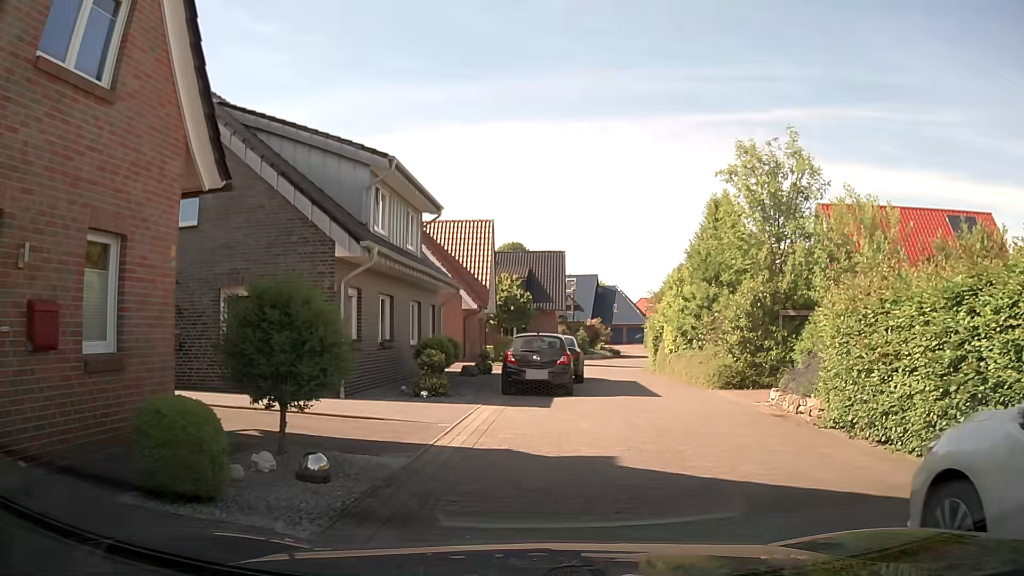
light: Day
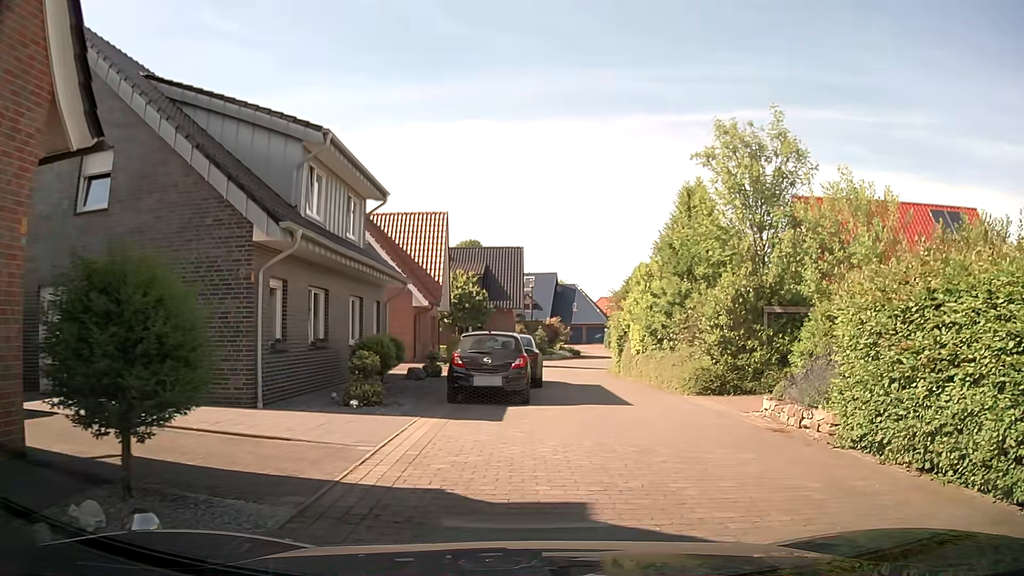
(0.0, +2.3) m; +3°
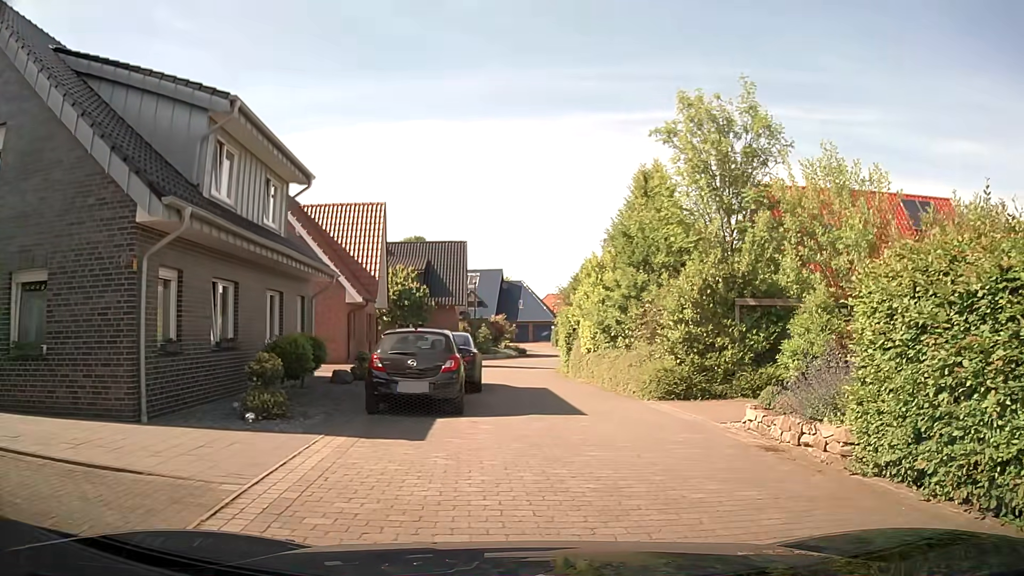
(+0.1, +2.2) m; +5°
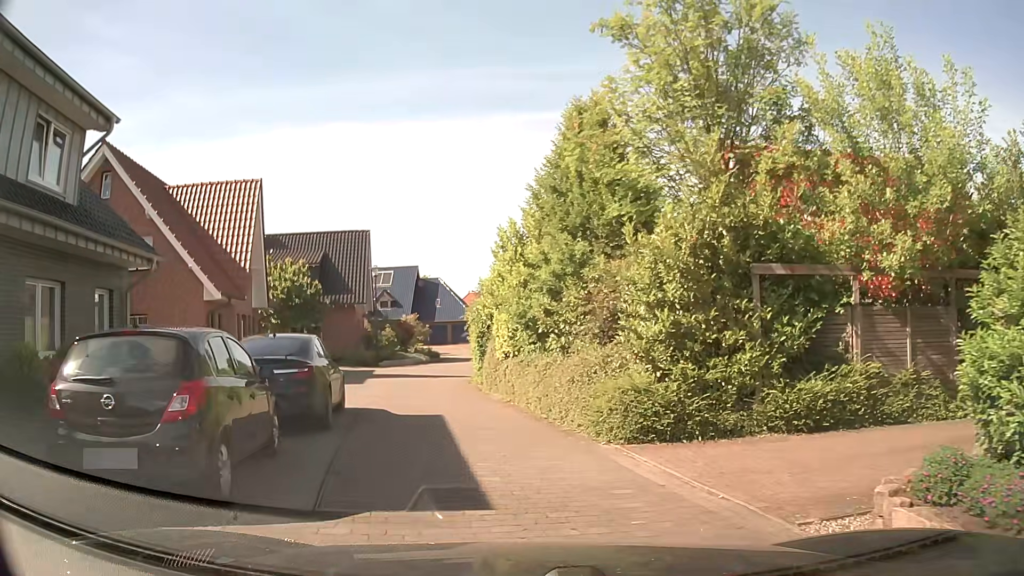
(+0.6, +6.6) m; +6°
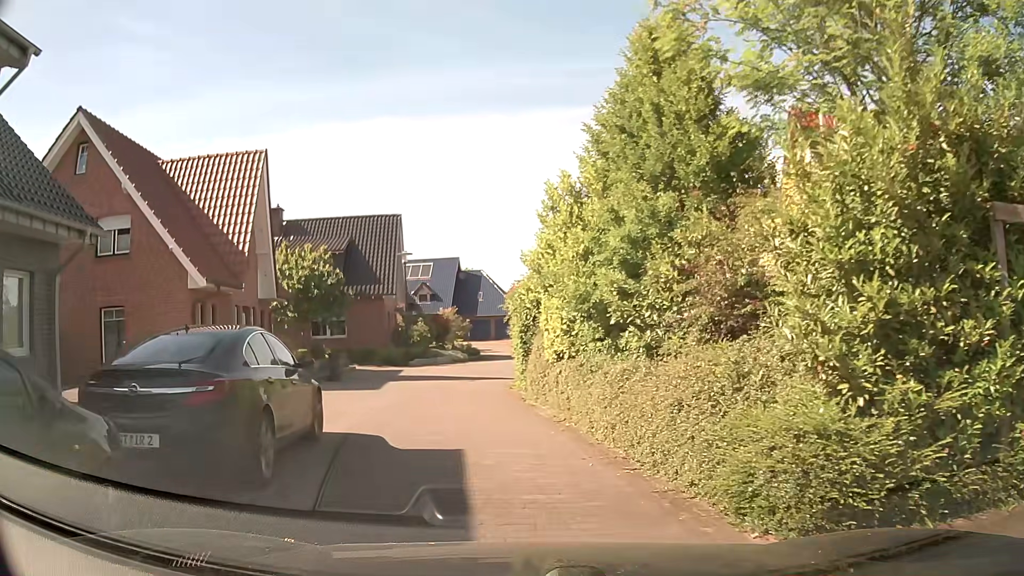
(-0.1, +4.4) m; -3°
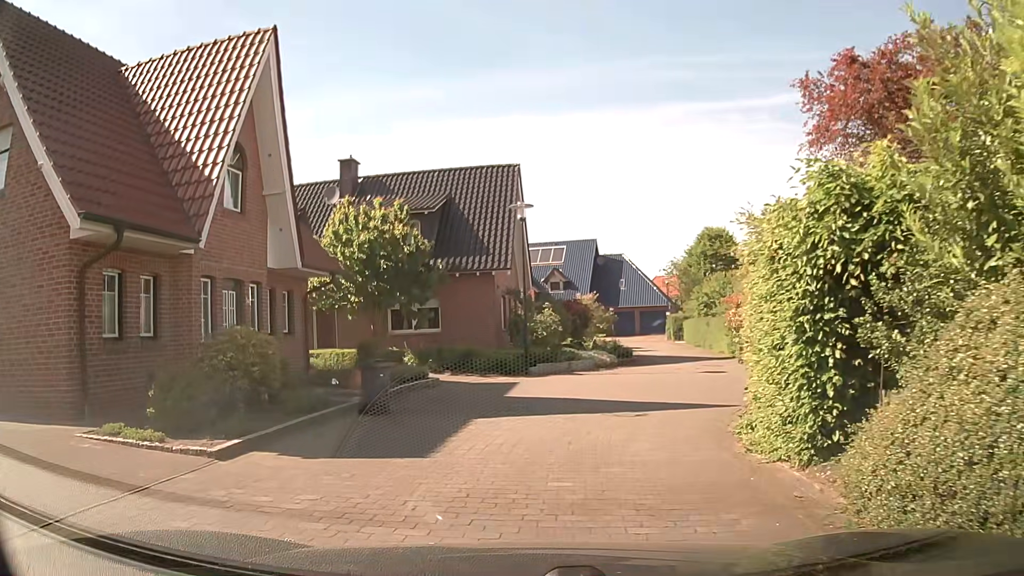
(-1.1, +10.8) m; -11°
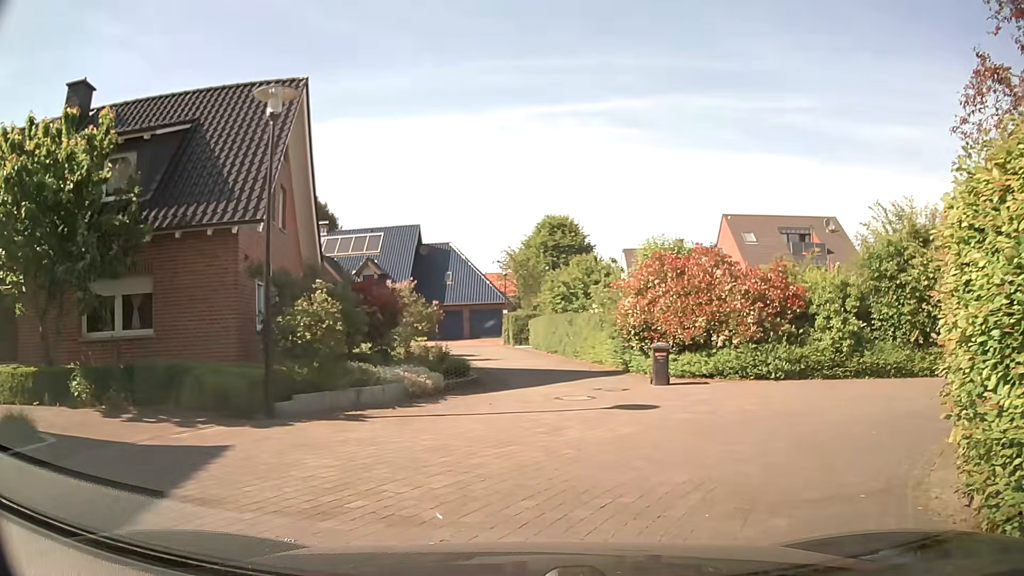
(+0.7, +10.4) m; +15°
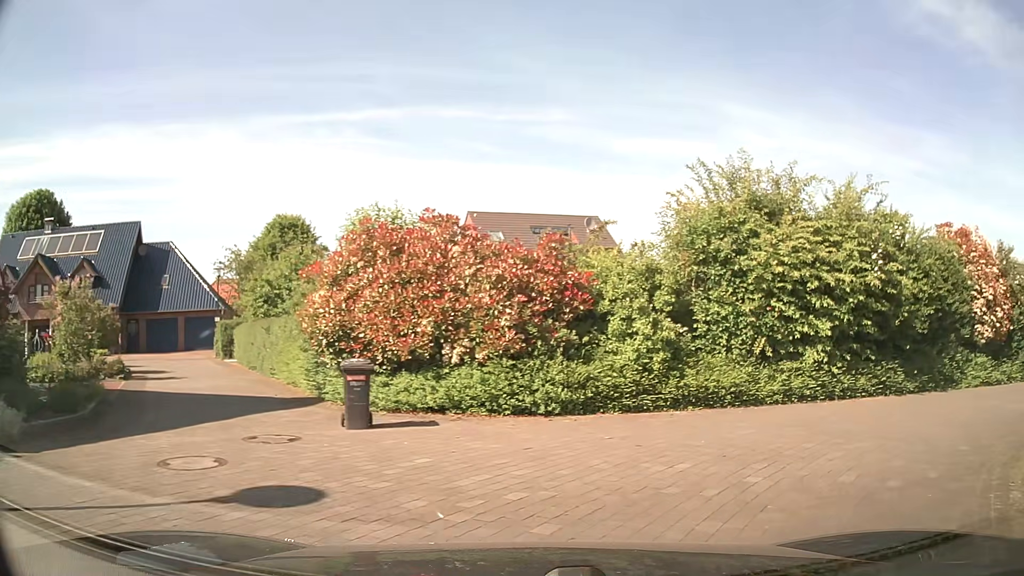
(+0.9, +5.9) m; +21°
